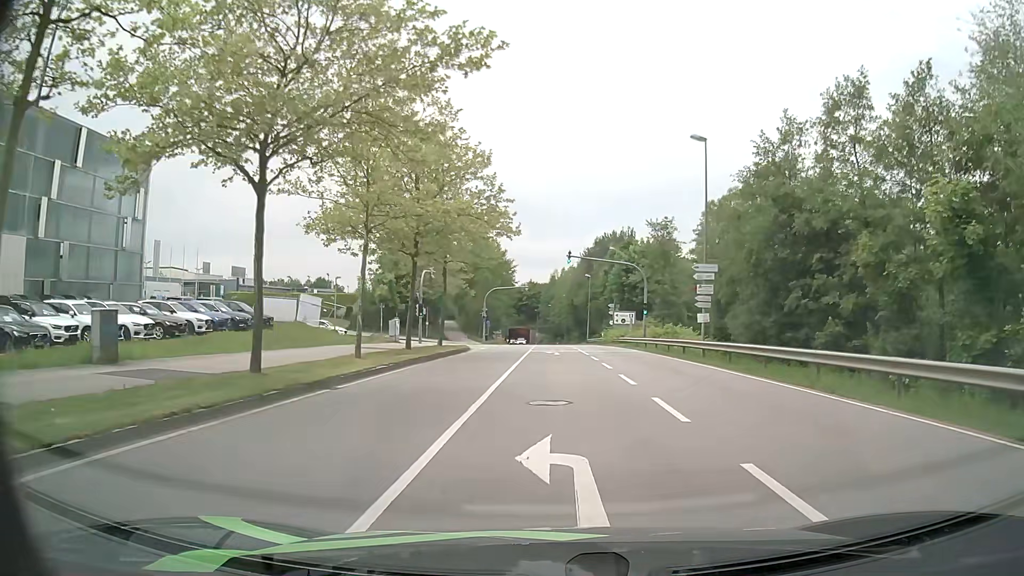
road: secondary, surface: asphalt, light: Day
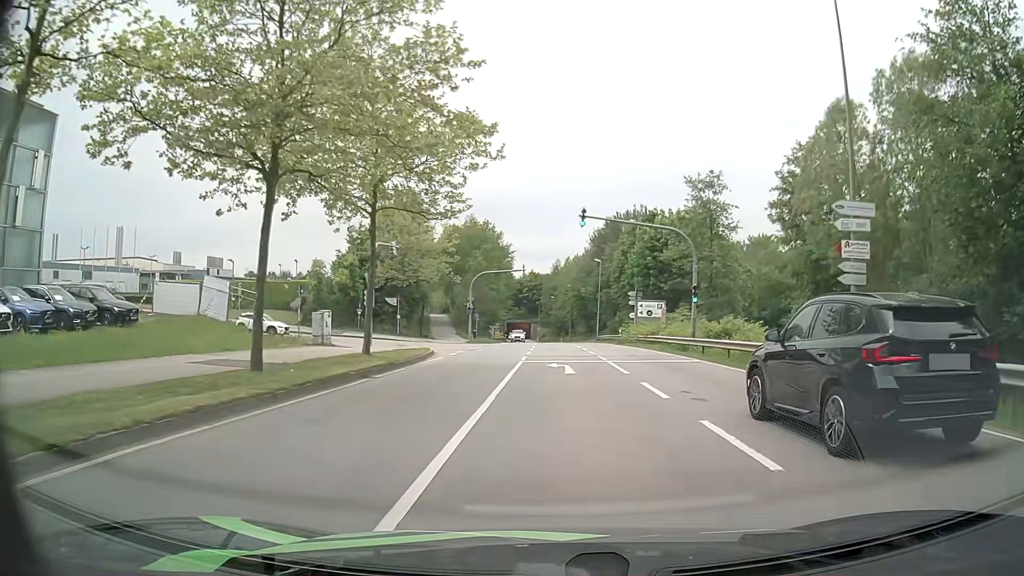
(-0.1, +15.3) m; -1°
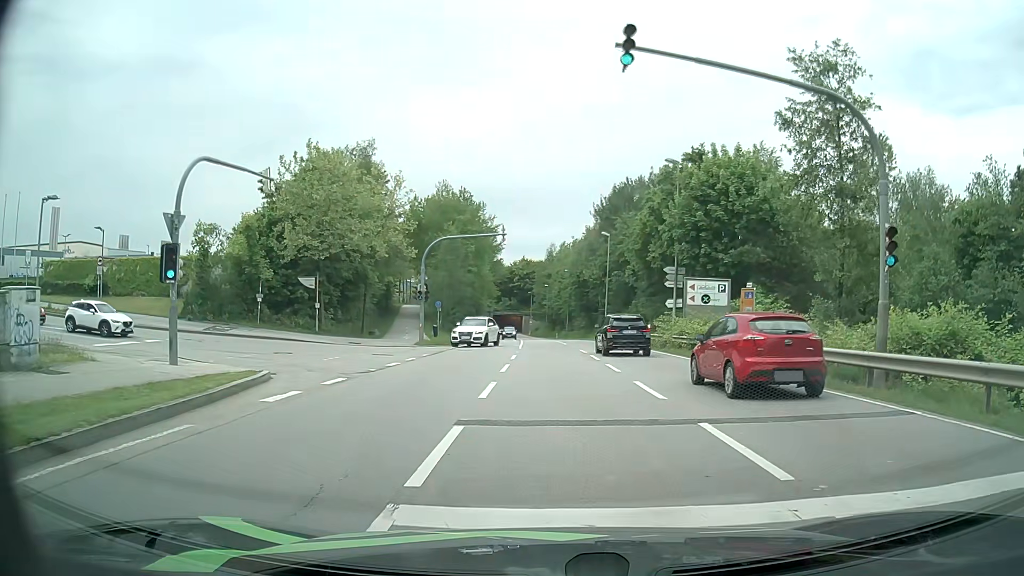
(+0.2, +19.1) m; 0°
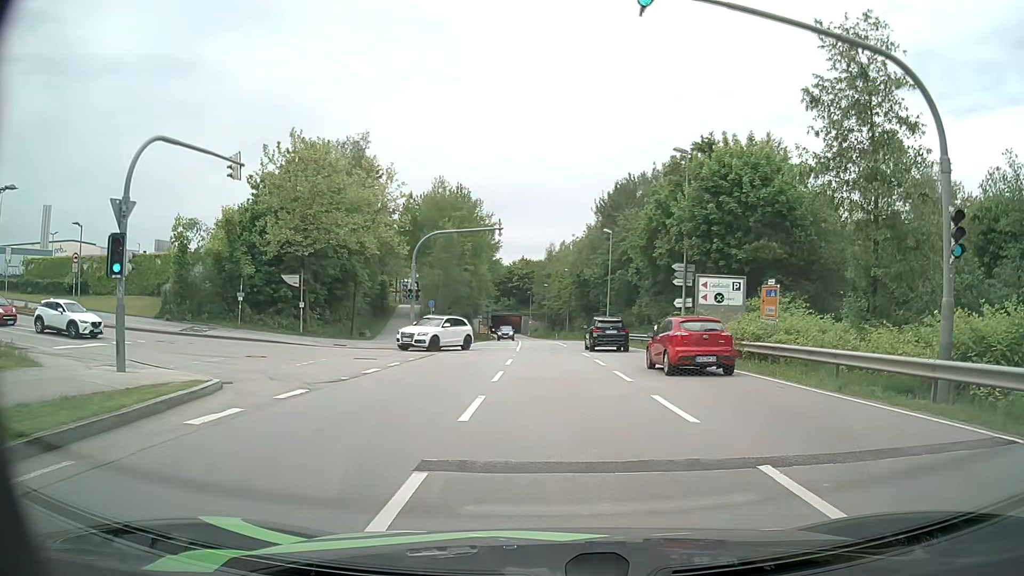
(0.0, +2.4) m; +1°
